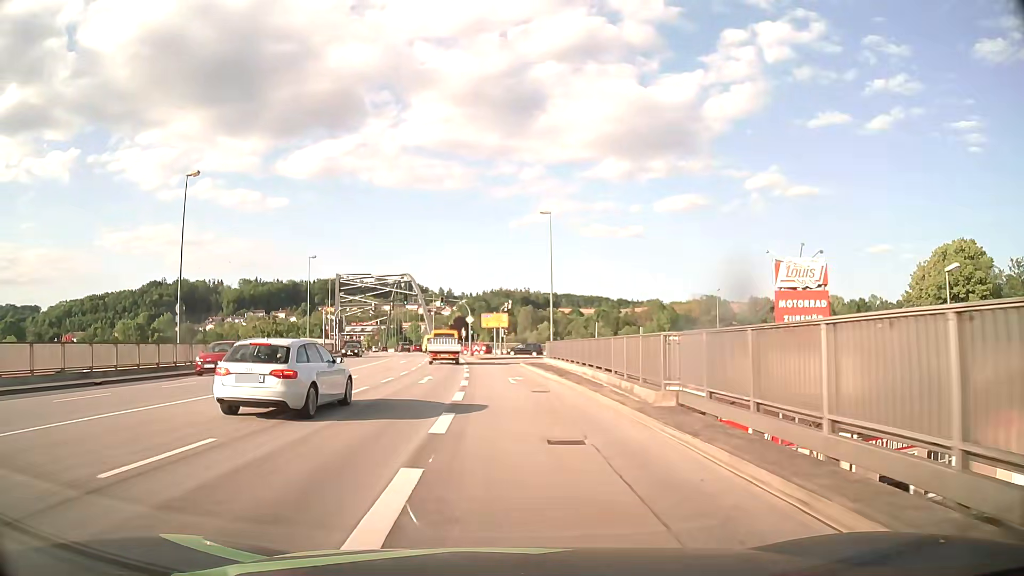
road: primary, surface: asphalt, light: Day
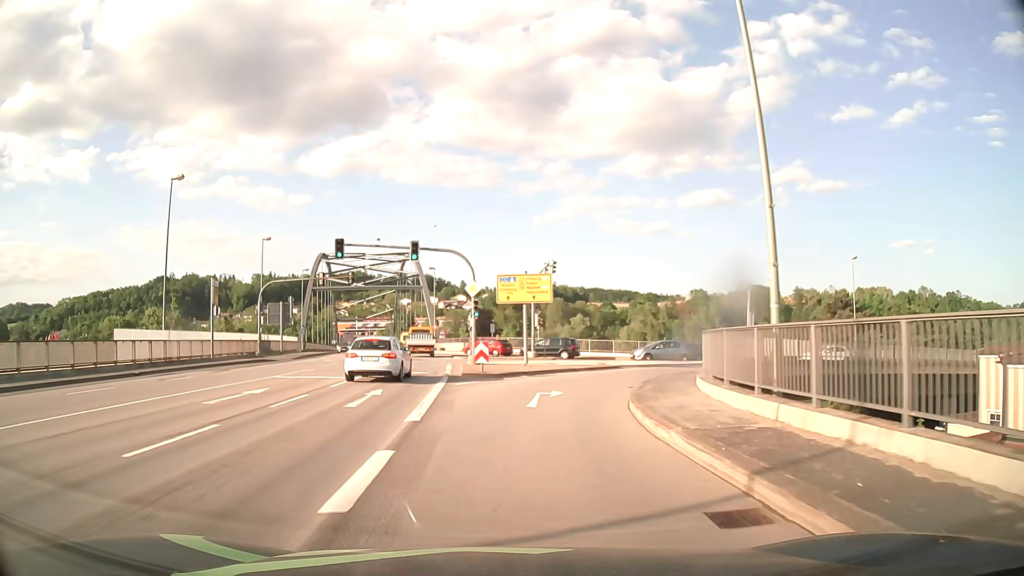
(-0.5, +34.7) m; -2°
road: primary_link
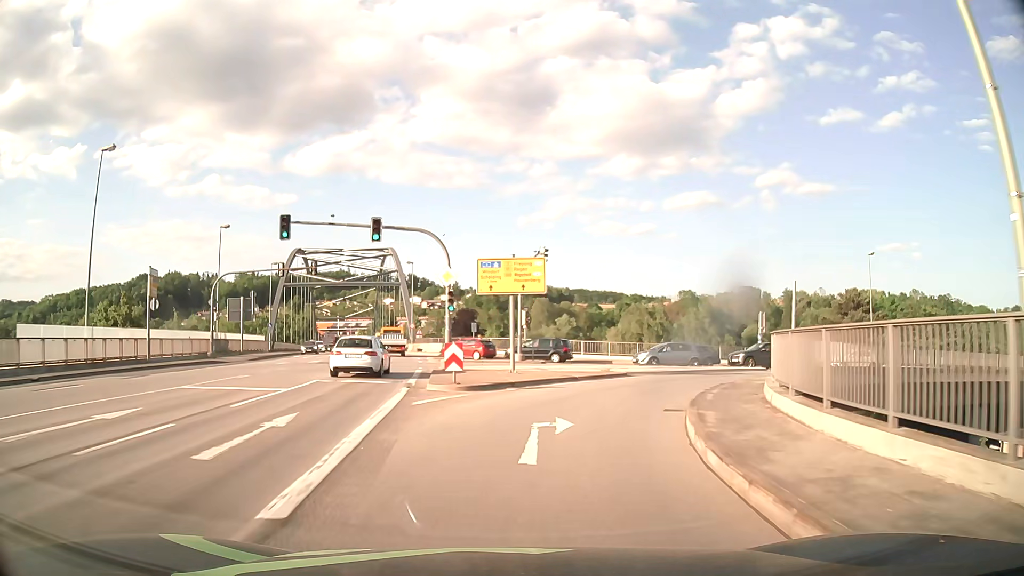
(+0.1, +6.2) m; +1°
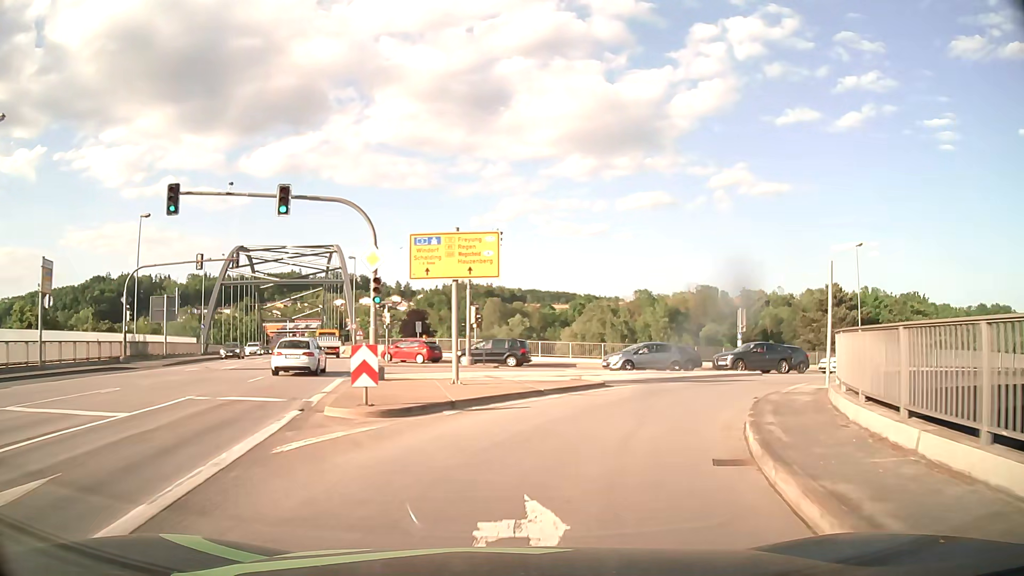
(+0.2, +6.0) m; +4°
(+1, +10) (+5, +19) (+12, +26) (+20, +31) (+30, +35) (+39, +38) (+49, +41) (+59, +43) (+68, +45) (+78, +46) m
